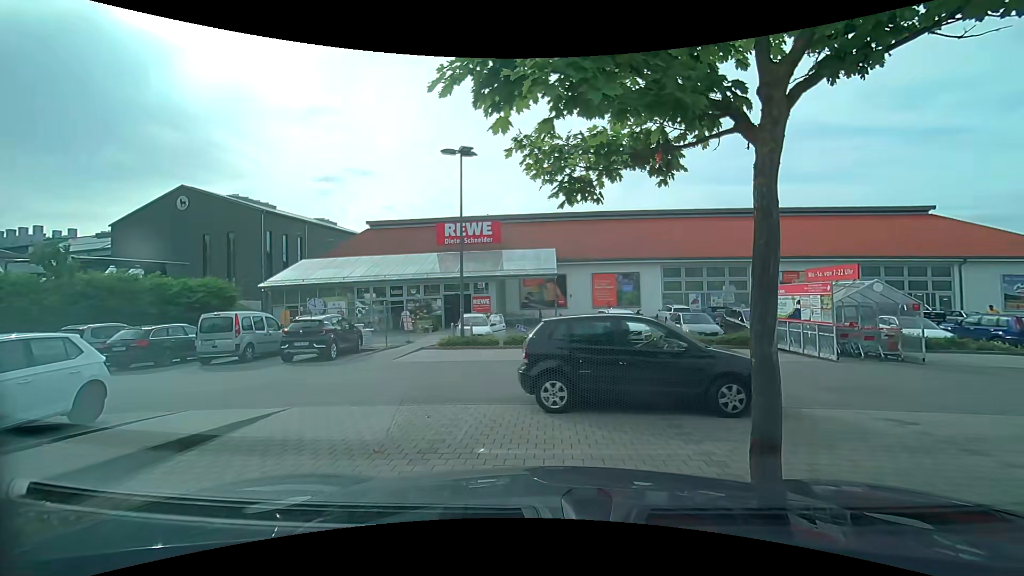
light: Day
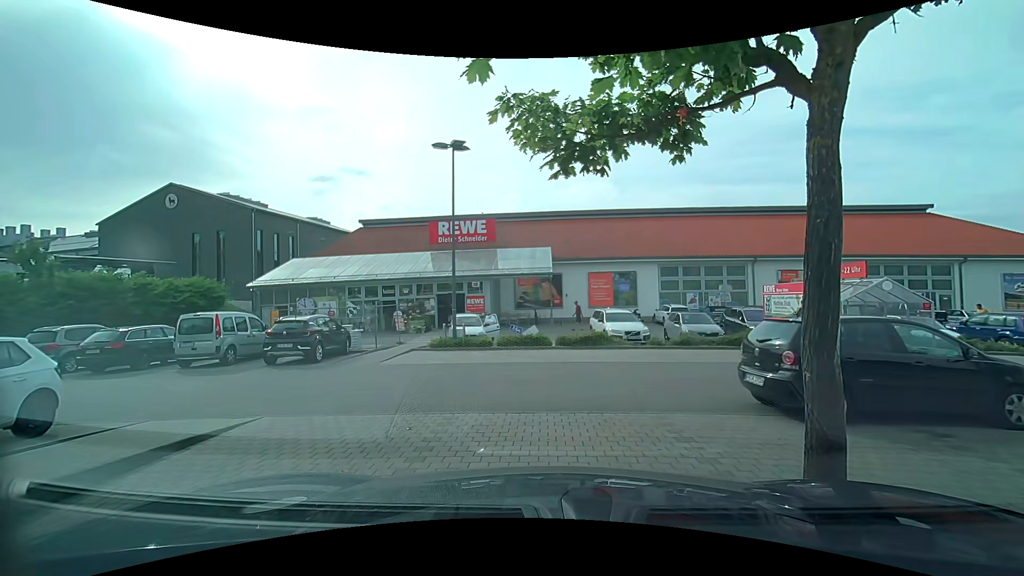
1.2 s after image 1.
(0.0, +0.7) m; 0°
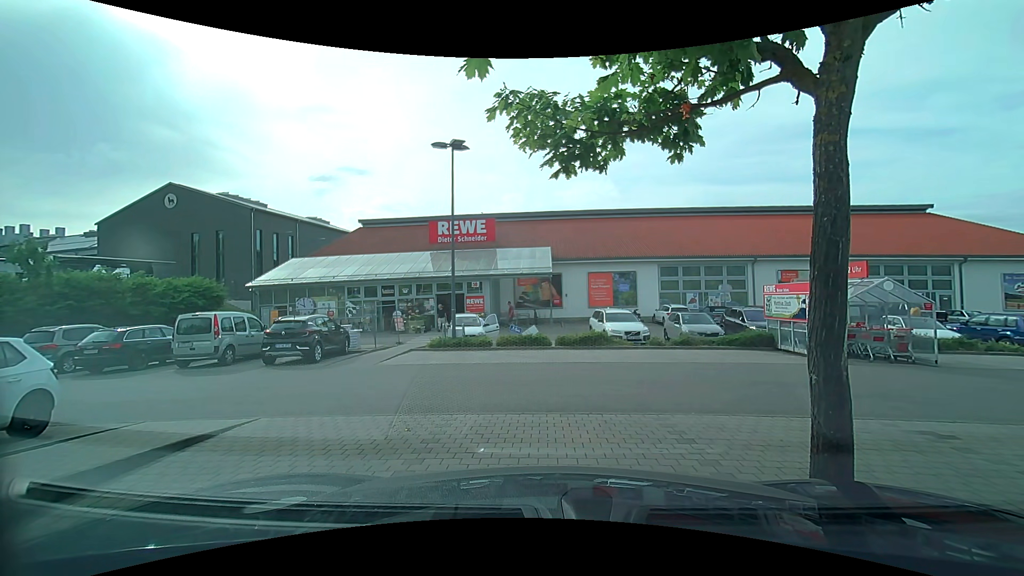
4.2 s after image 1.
(0.0, +0.2) m; 0°
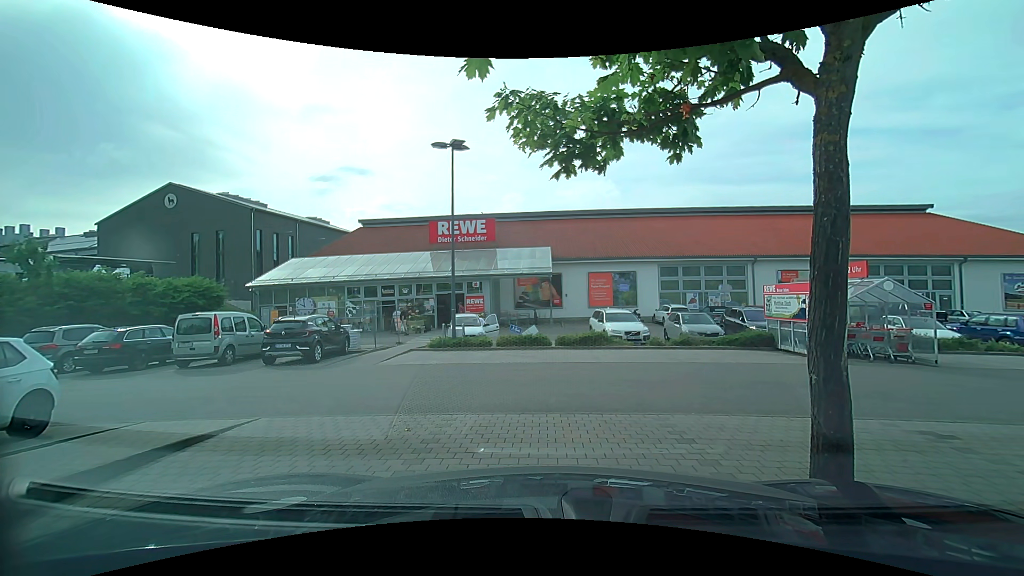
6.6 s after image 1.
(0.0, 0.0) m; 0°
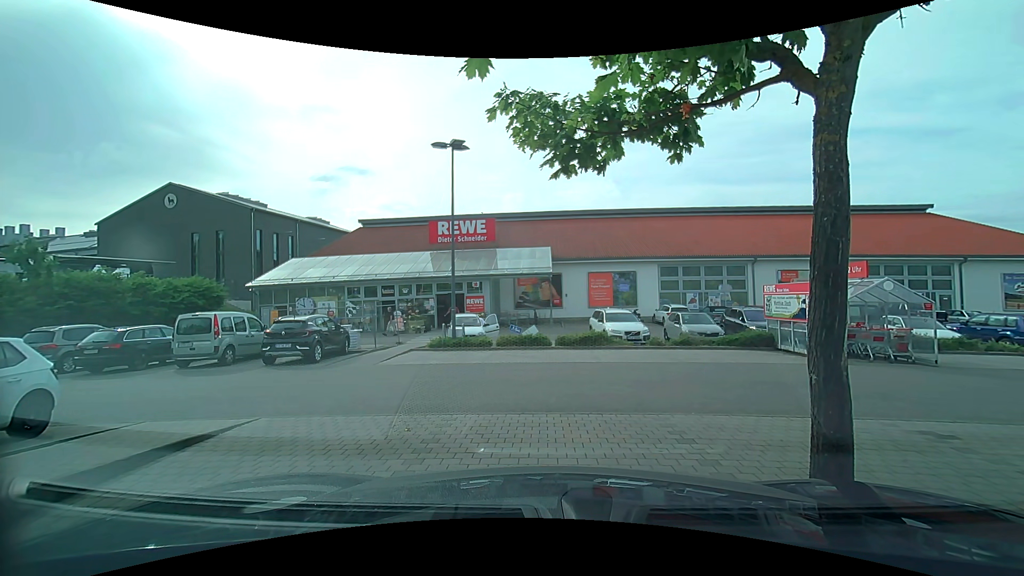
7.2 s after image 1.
(0.0, 0.0) m; 0°
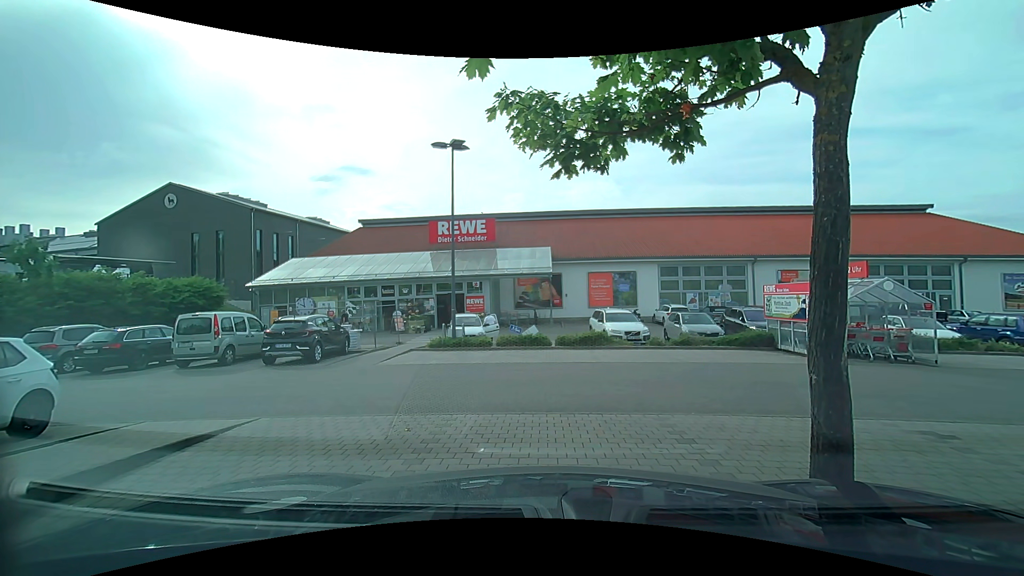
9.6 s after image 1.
(0.0, 0.0) m; 0°
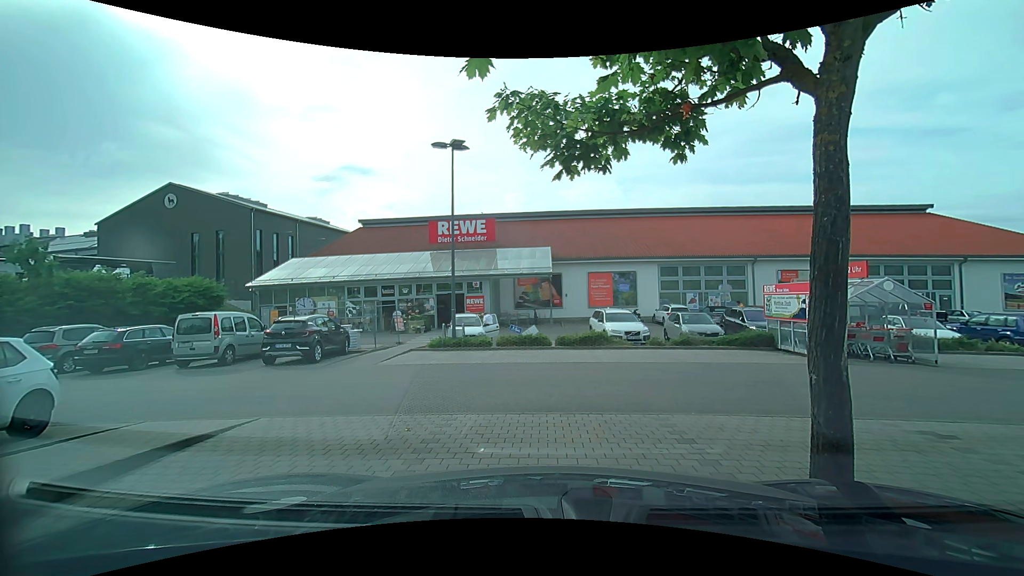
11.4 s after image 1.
(0.0, 0.0) m; 0°
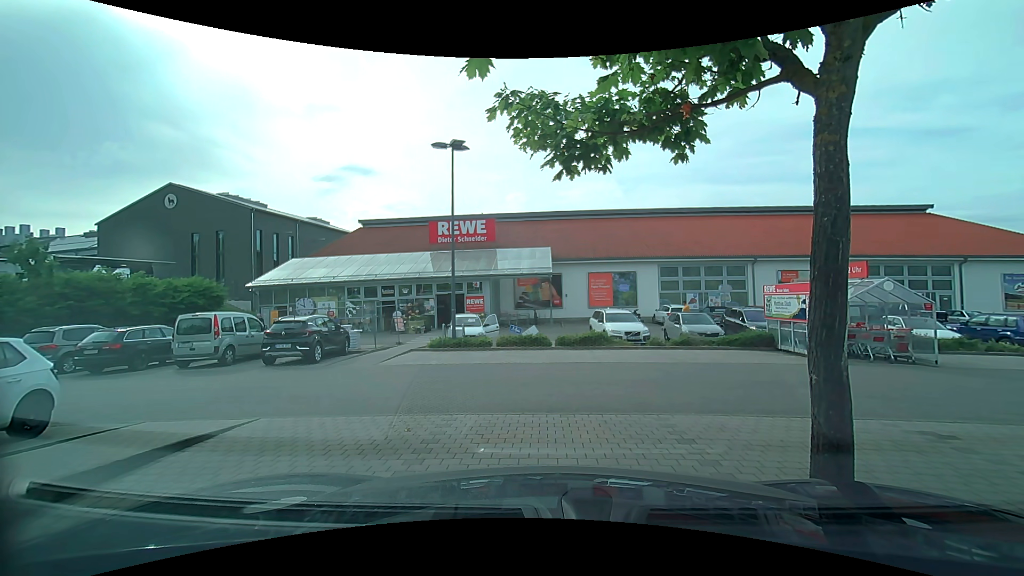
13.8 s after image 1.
(0.0, 0.0) m; 0°
